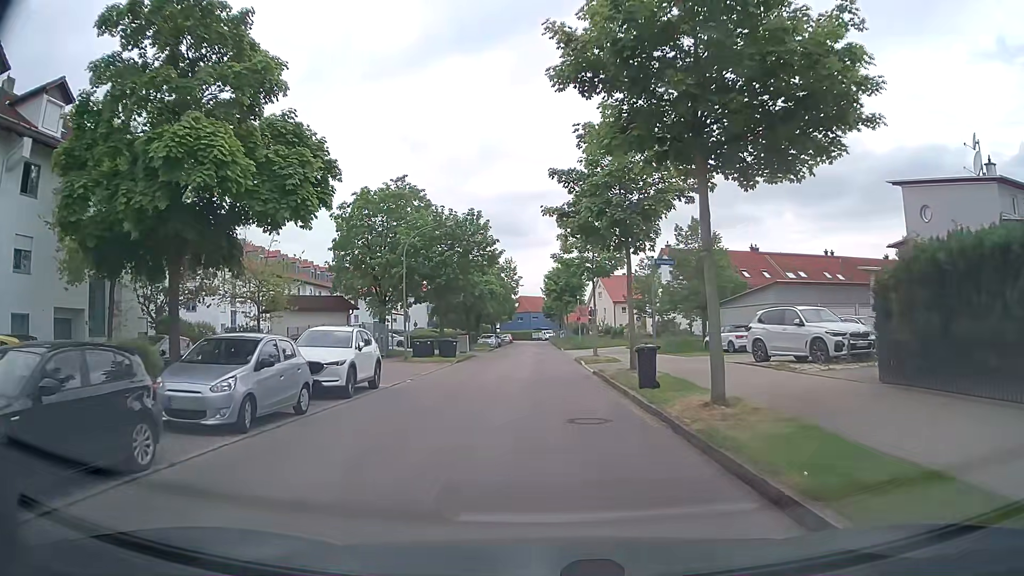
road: residential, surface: asphalt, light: Day
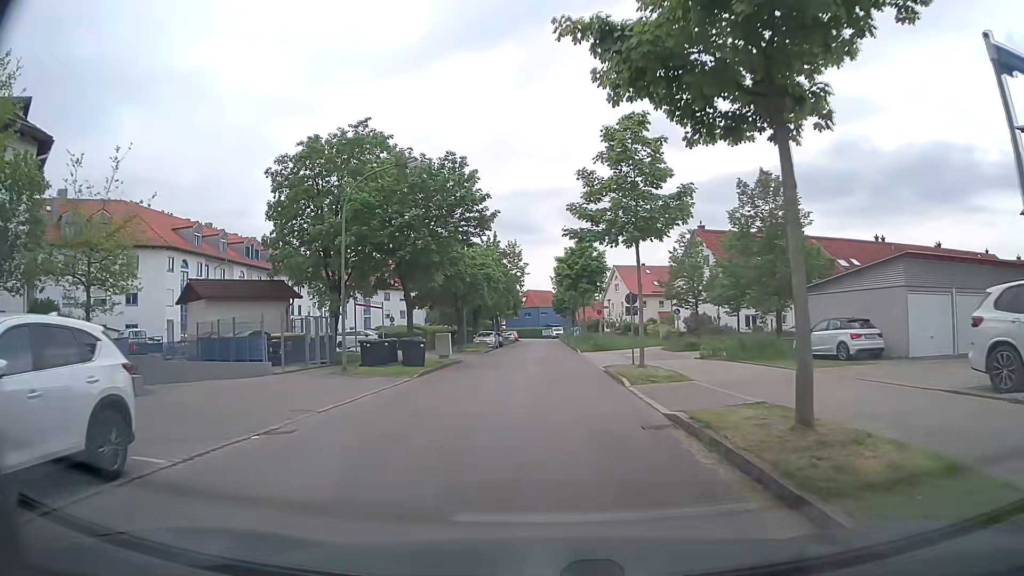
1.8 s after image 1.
(-0.2, +12.5) m; -1°
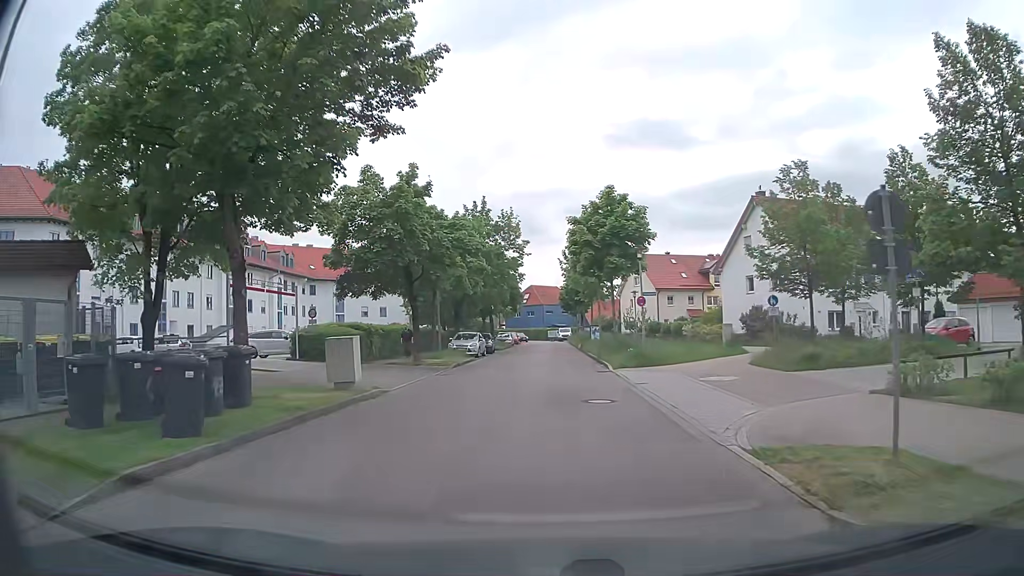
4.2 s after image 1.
(-0.1, +17.1) m; -1°
(0, +10) (0, +20) (0, +30) (+1, +40) (+1, +50) (+1, +60) (+1, +70) (+1, +80) (+1, +90) (0, +100) m
